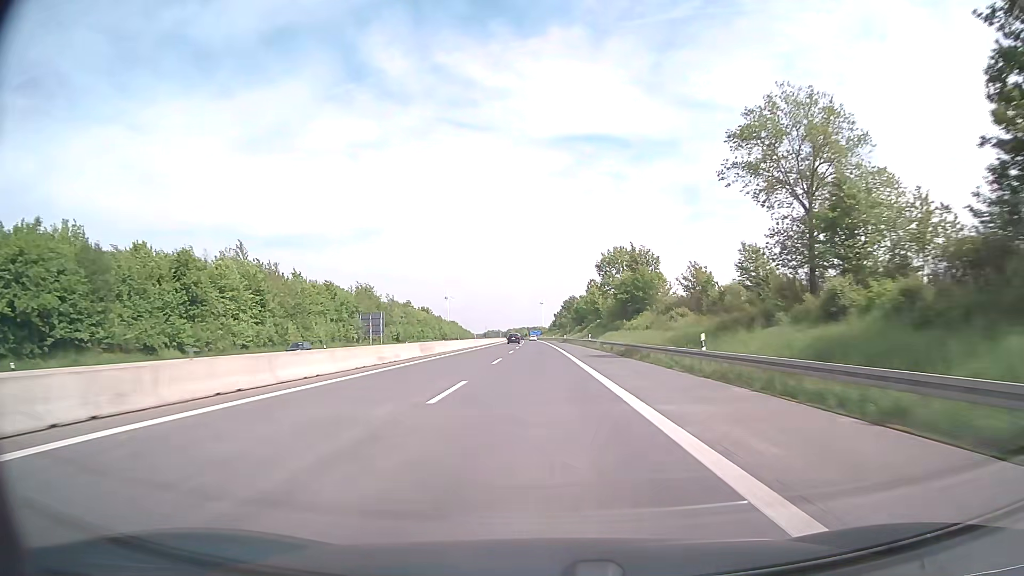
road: motorway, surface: asphalt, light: Day
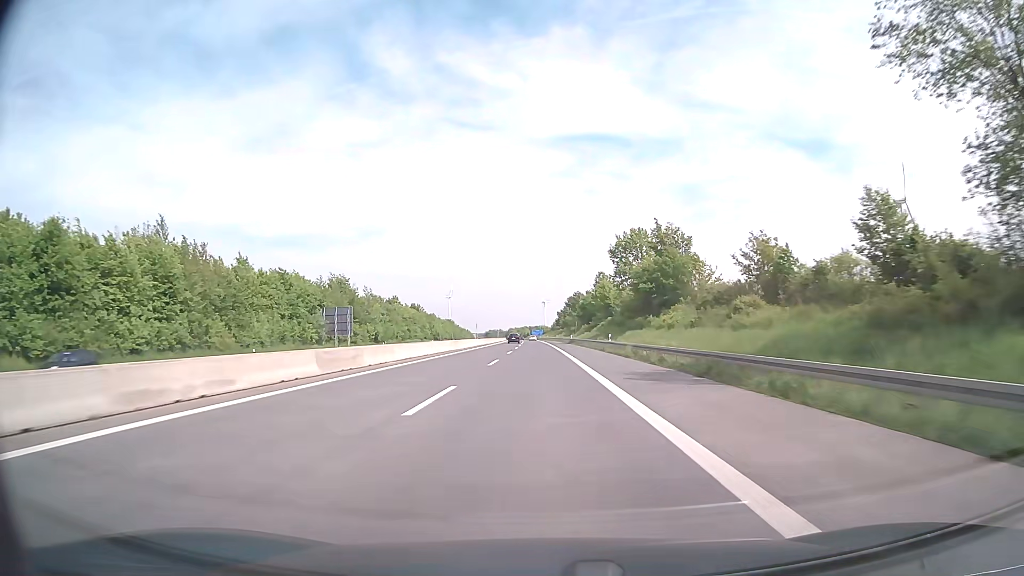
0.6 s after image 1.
(0.0, +19.9) m; 0°
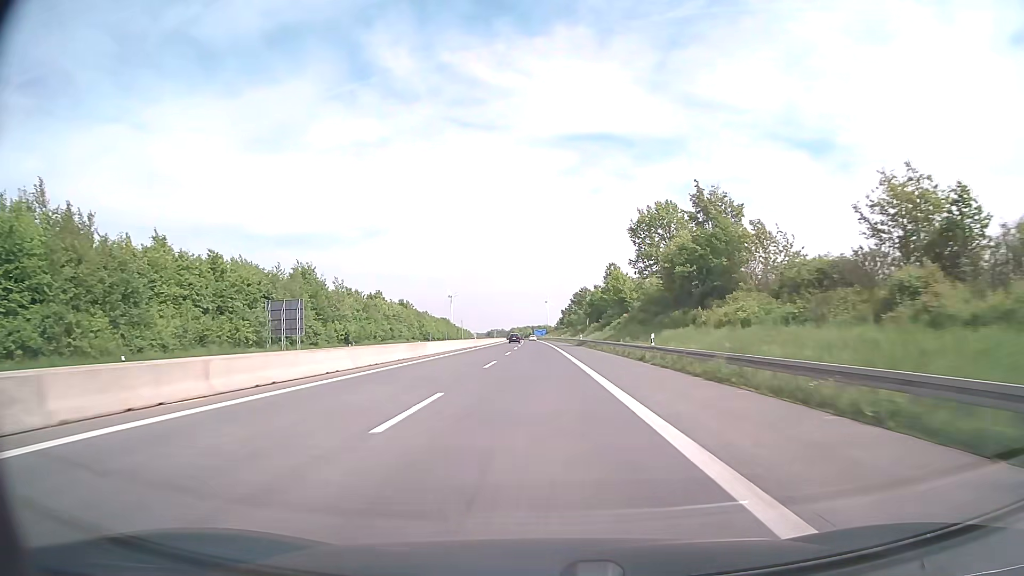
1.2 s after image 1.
(0.0, +19.9) m; 0°
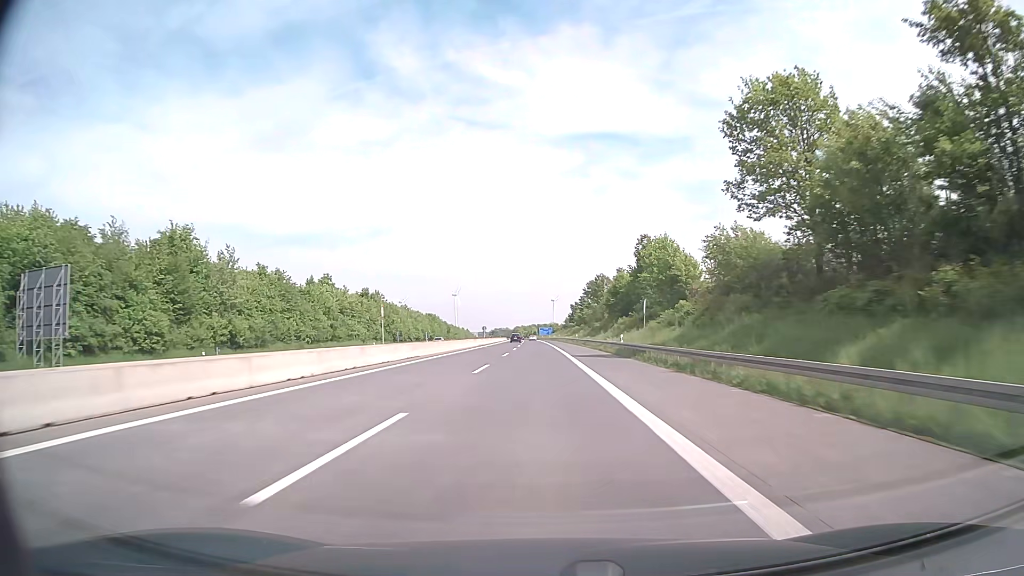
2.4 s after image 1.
(-0.2, +39.8) m; 0°
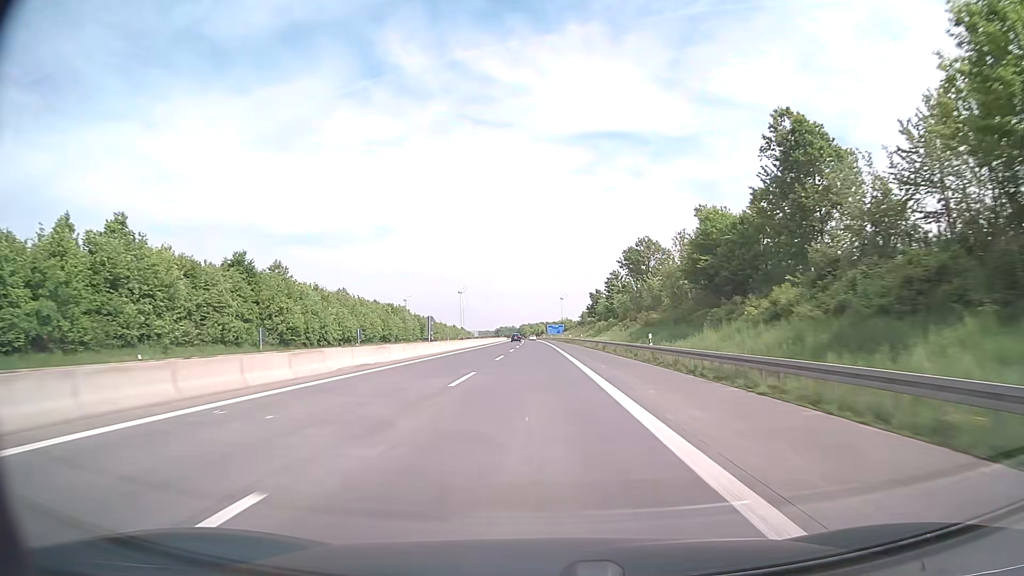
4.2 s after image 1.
(-0.4, +59.6) m; -1°
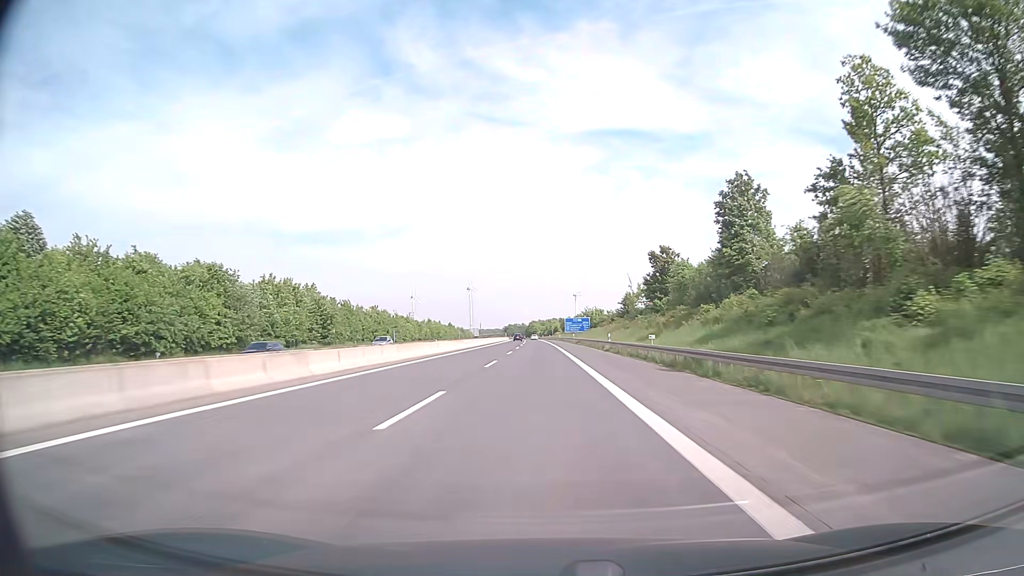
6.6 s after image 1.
(-0.6, +79.5) m; -1°
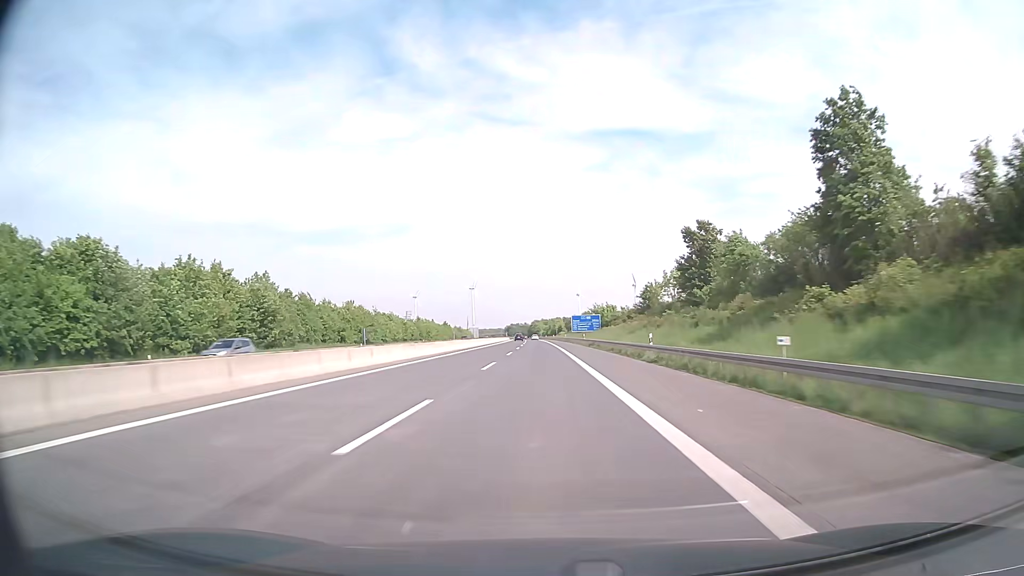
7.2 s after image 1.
(0.0, +19.9) m; 0°
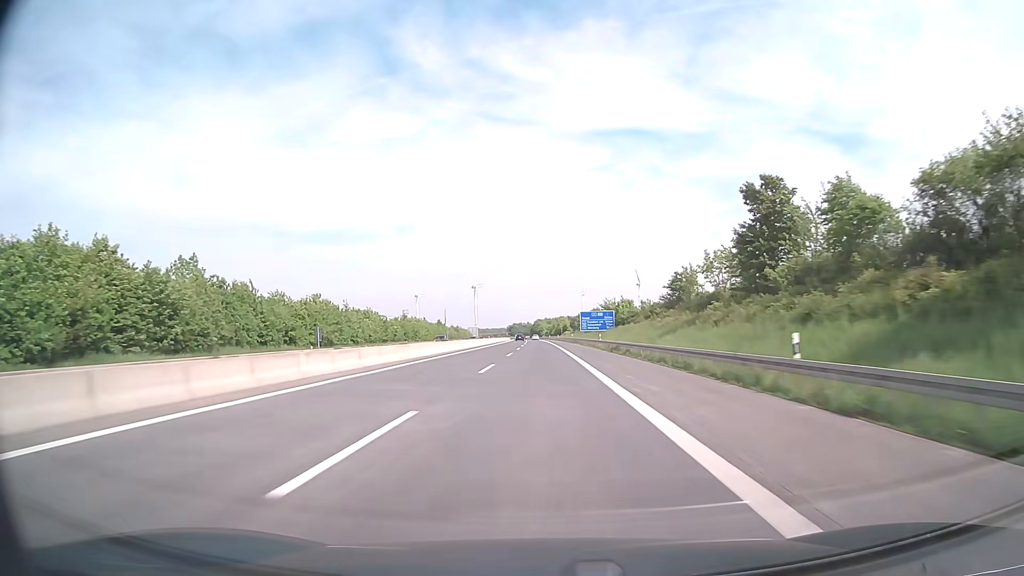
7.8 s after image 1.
(-0.1, +19.9) m; 0°
(0, +10) (0, +20) (0, +30) (0, +40) (0, +50) (0, +60) (0, +70) (-1, +80) (-1, +90) (-1, +100) m
